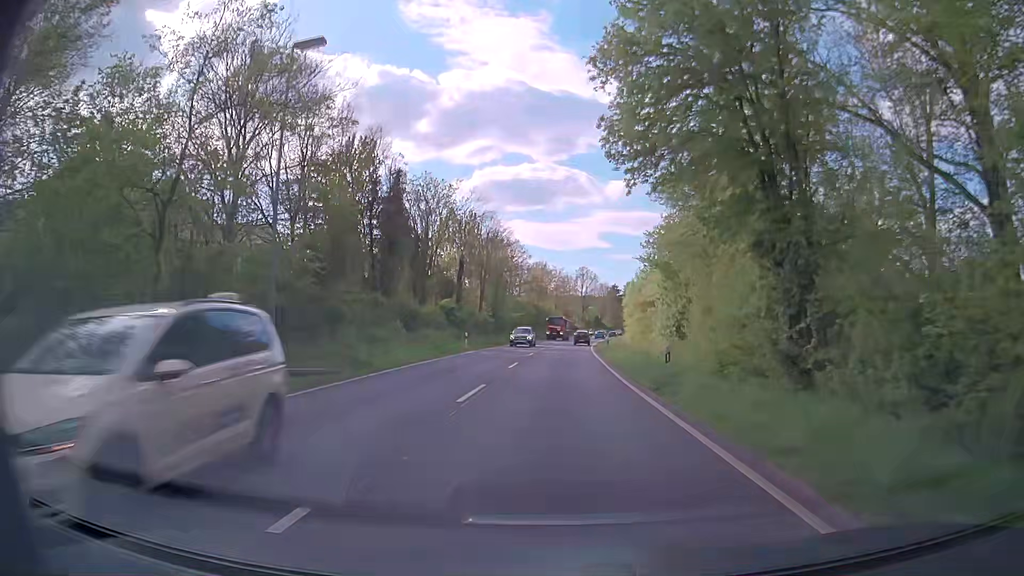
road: primary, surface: asphalt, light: Day
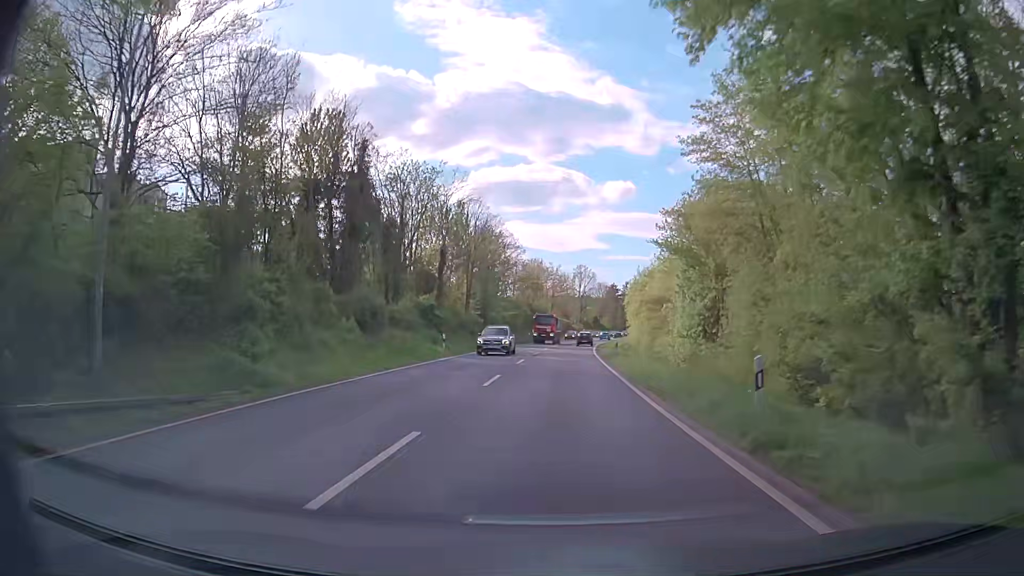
(-0.1, +8.0) m; -1°
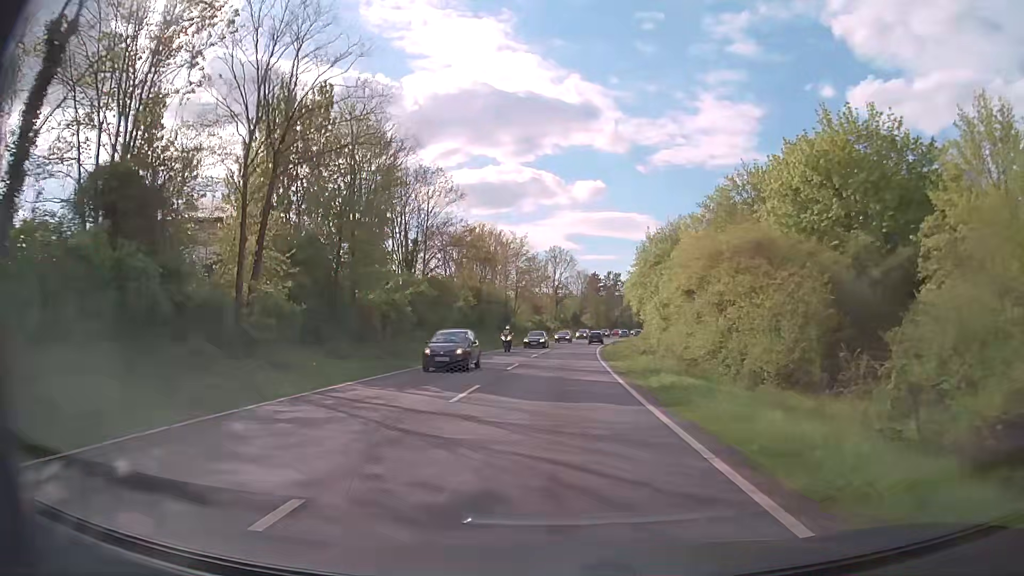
(+1.0, +39.7) m; +3°
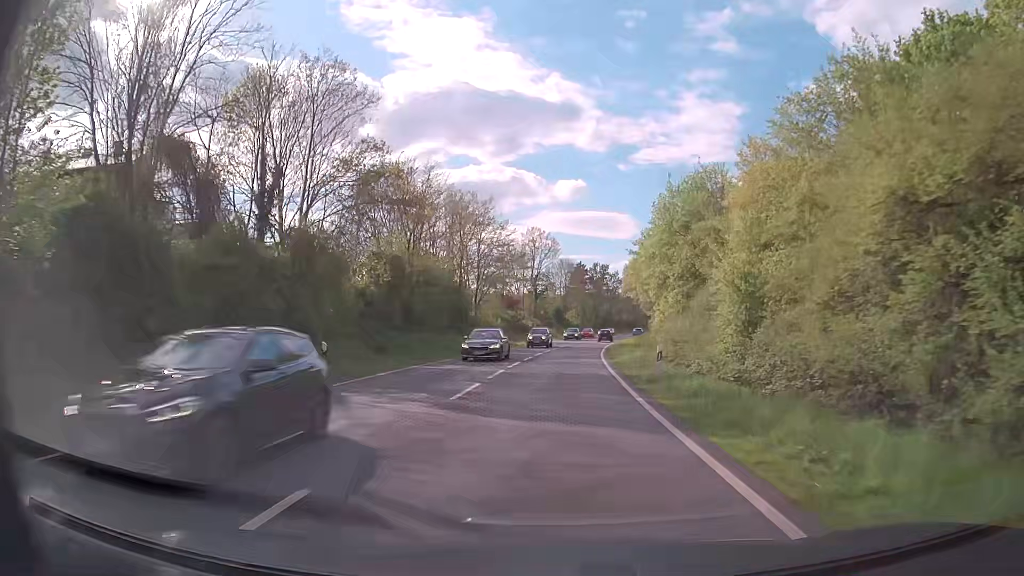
(+0.2, +23.7) m; +2°
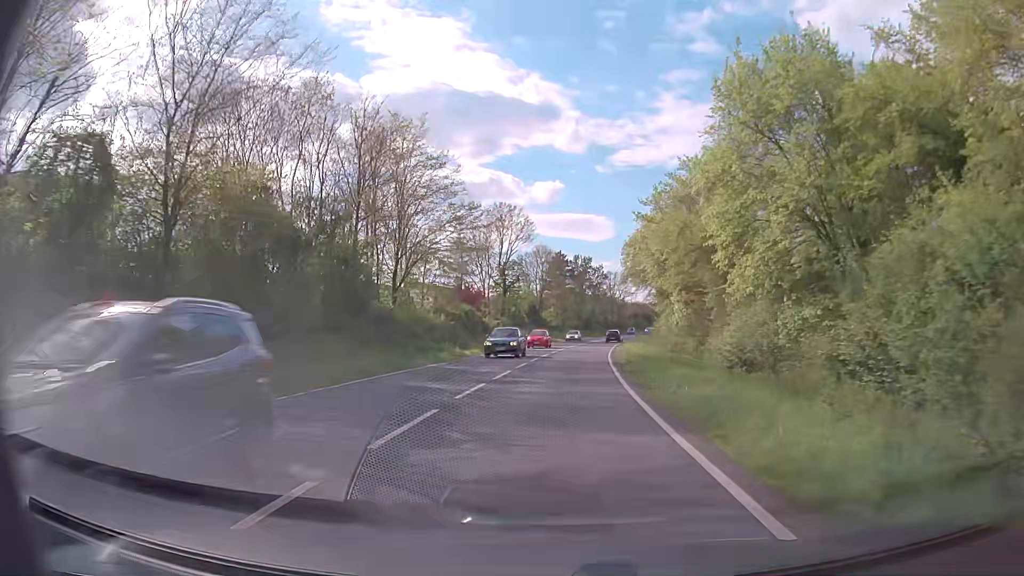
(+0.3, +23.7) m; +2°
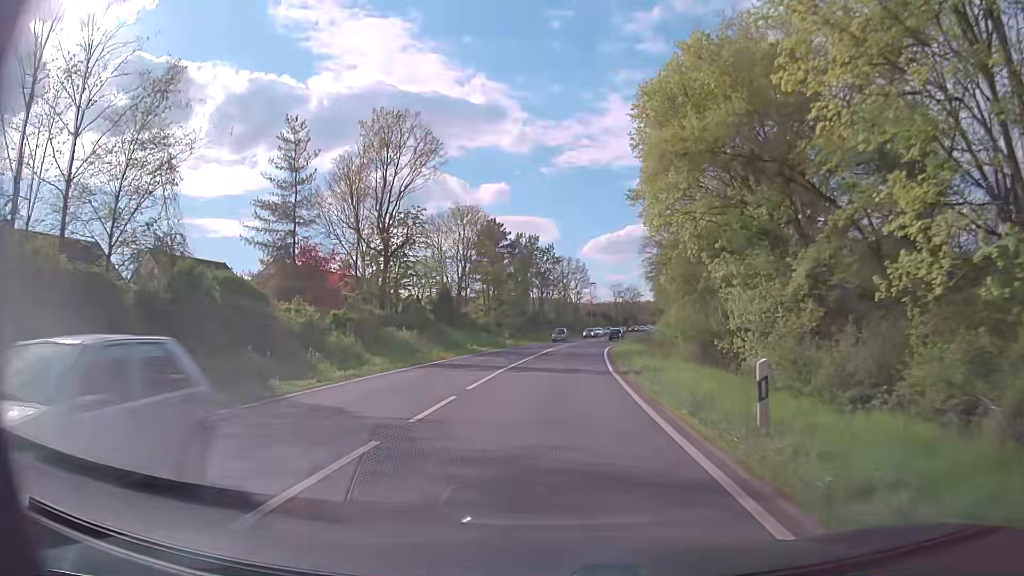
(+1.5, +39.5) m; +5°
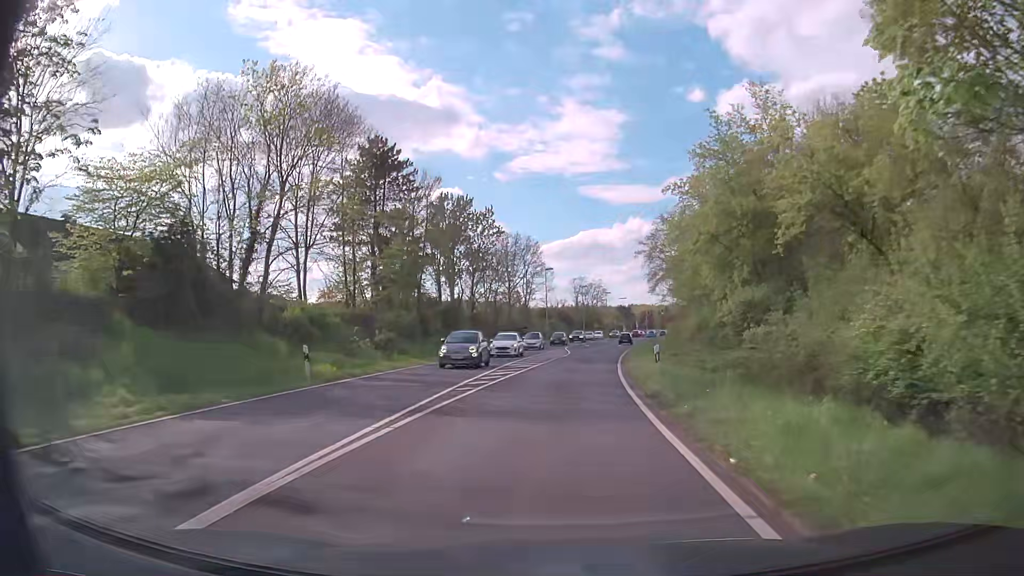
(+1.1, +39.5) m; +4°
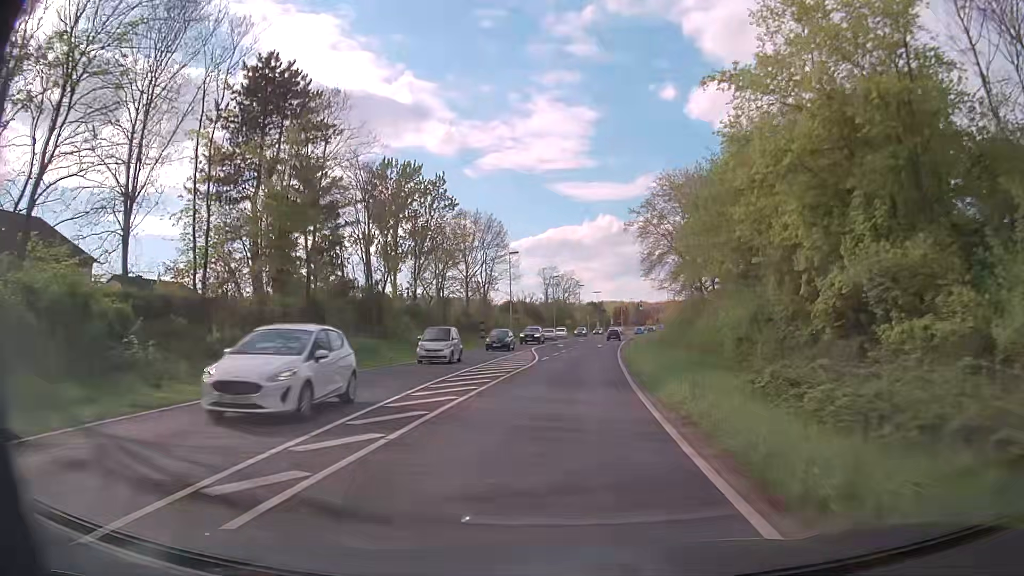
(+0.4, +15.8) m; +3°
(0, +10) (0, +20) (+1, +30) (+2, +40) (+3, +50) (+4, +60) (+5, +70) (+6, +80) (+8, +90) (+9, +99) m
